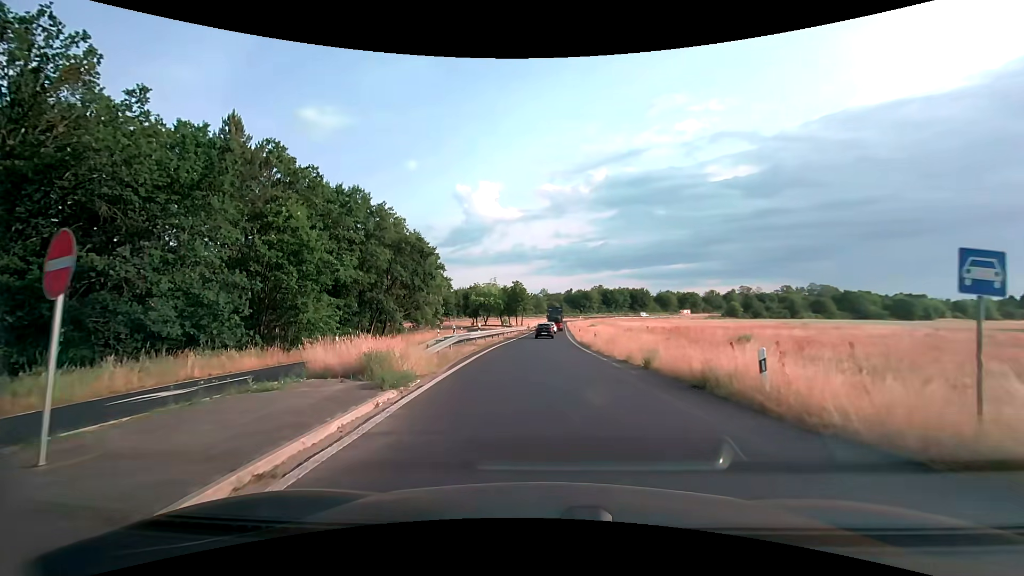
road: trunk_link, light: Day
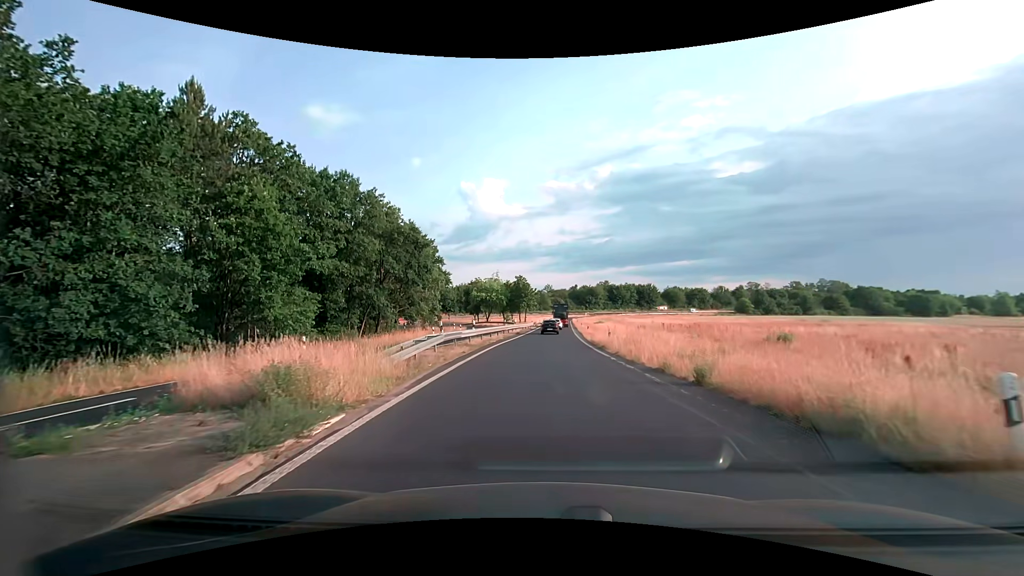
(-0.1, +5.1) m; -1°
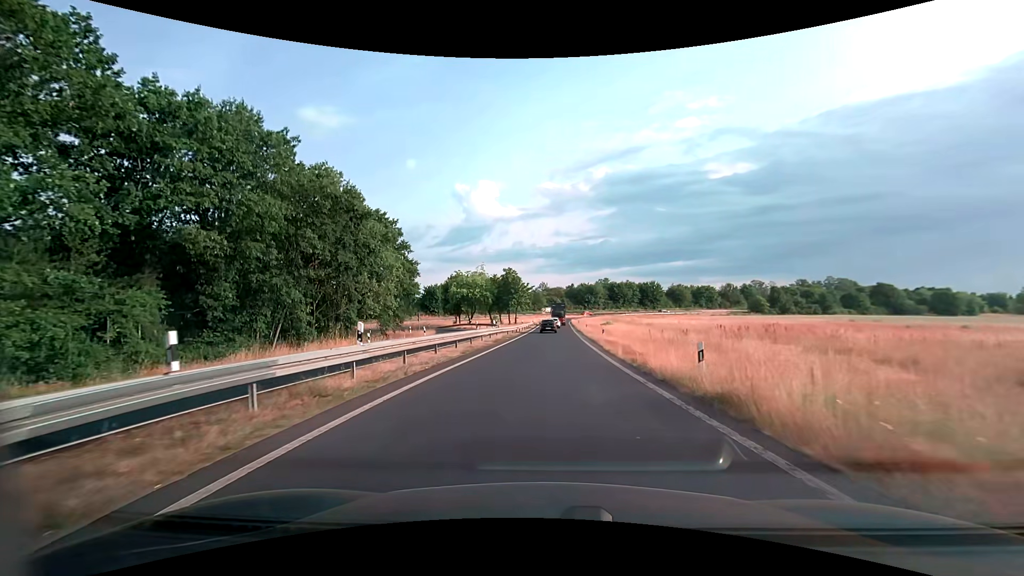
(+0.2, +18.1) m; +1°
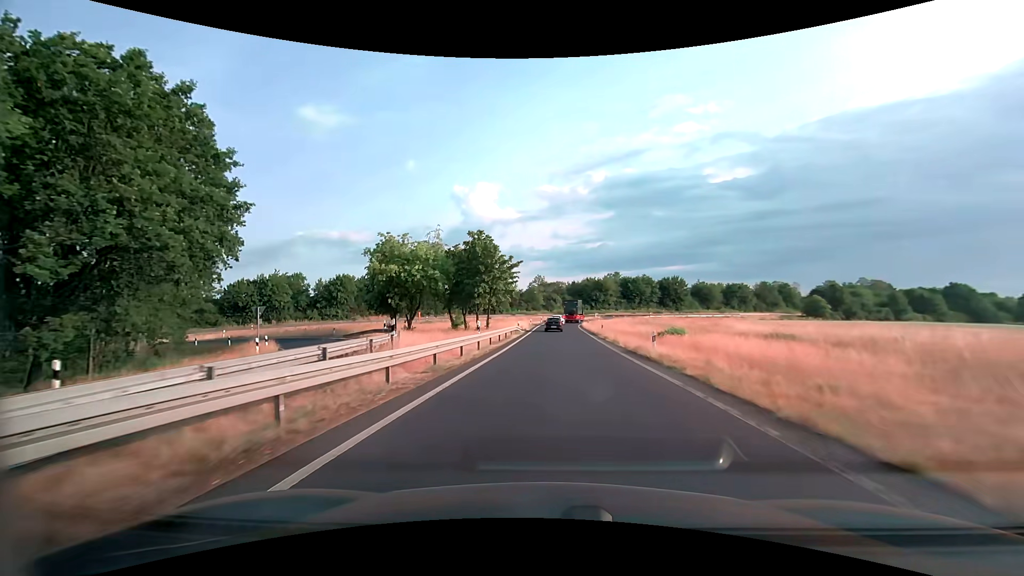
(+0.2, +38.4) m; 0°
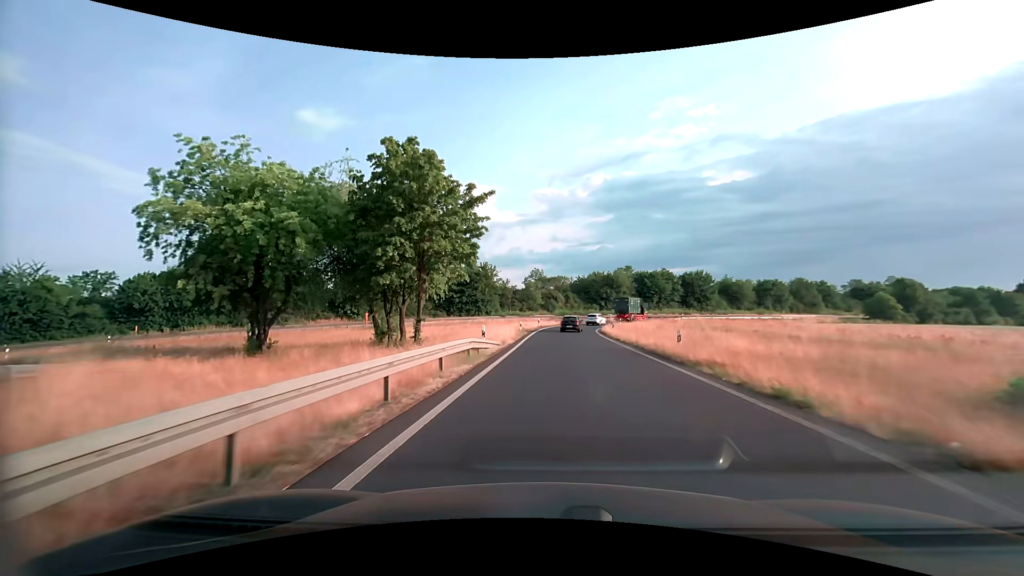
(0.0, +26.1) m; 0°
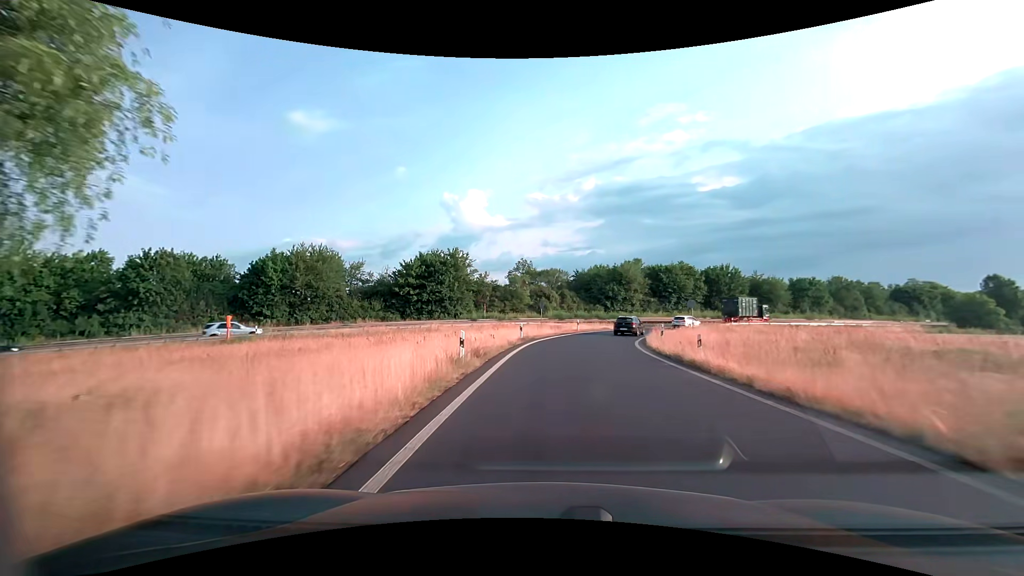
(+0.1, +25.9) m; +1°
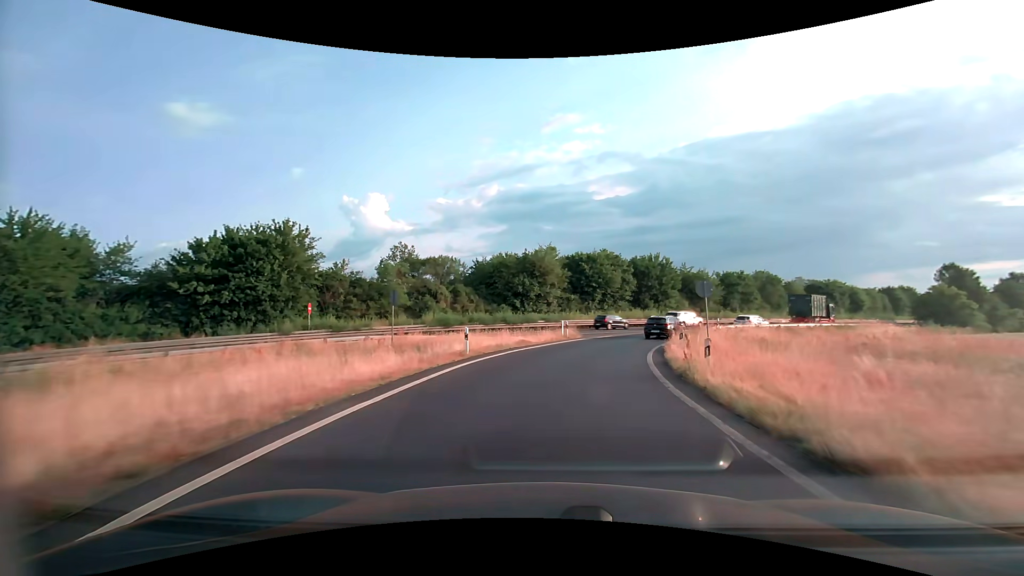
(+1.8, +25.3) m; +10°
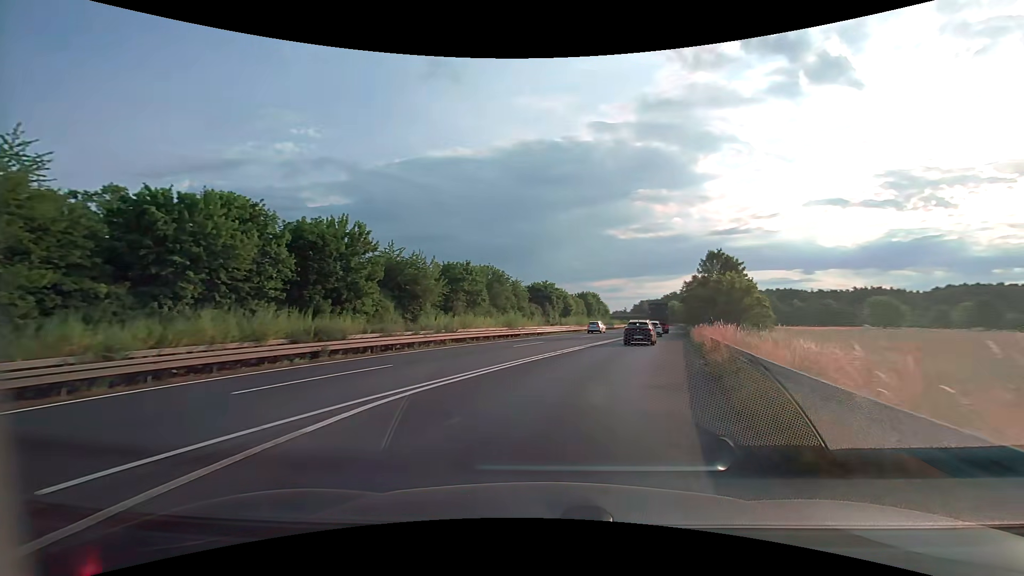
(+10.3, +38.9) m; +32°
(+1, +10) (+3, +20) (+5, +29) (+8, +39) (+10, +49) (+13, +58) (+15, +68) (+18, +78) (+20, +87) (+23, +97) m
